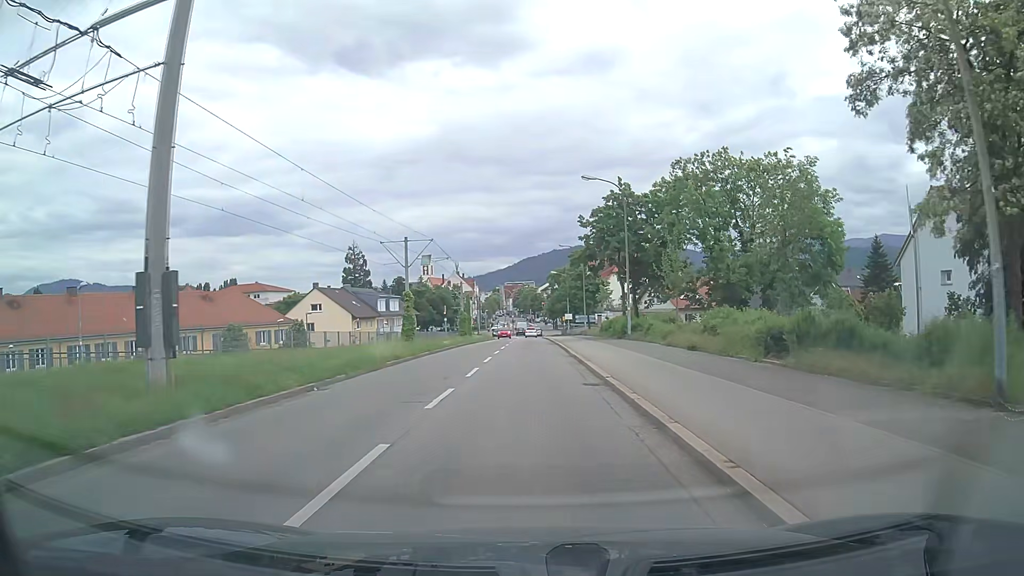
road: tertiary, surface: asphalt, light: Day
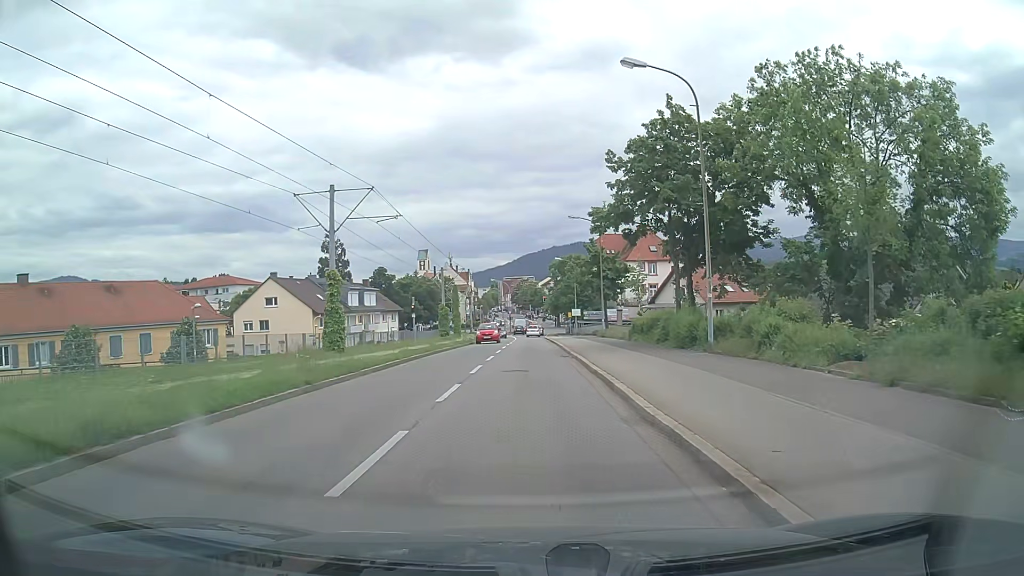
(0.0, +17.0) m; +1°
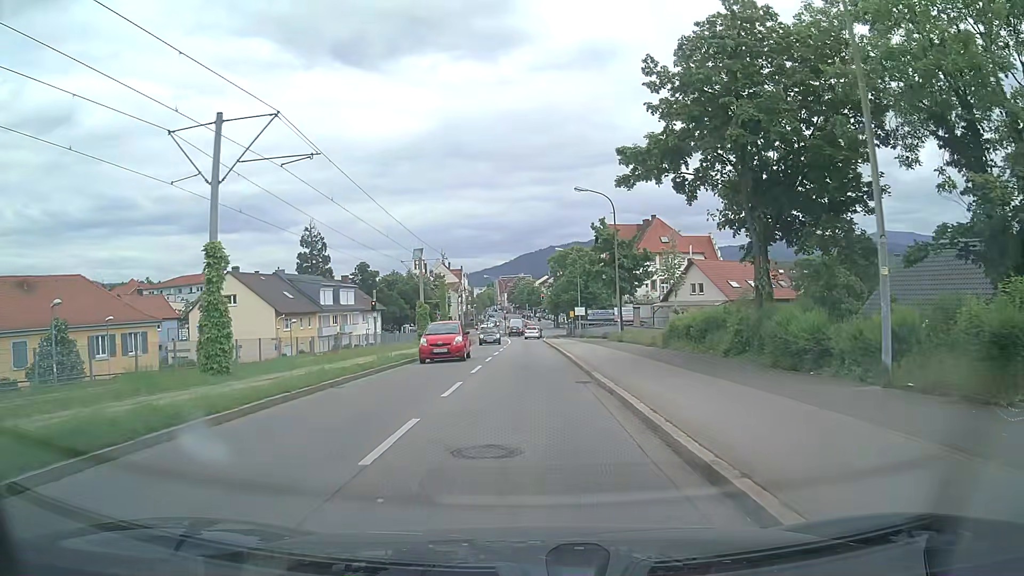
(-0.1, +10.8) m; 0°
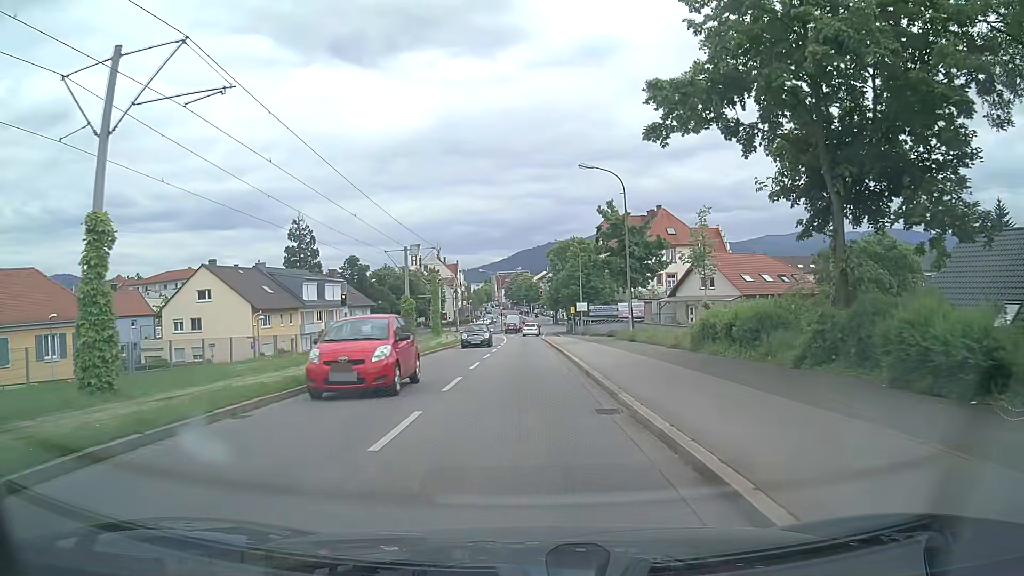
(-0.1, +5.4) m; 0°
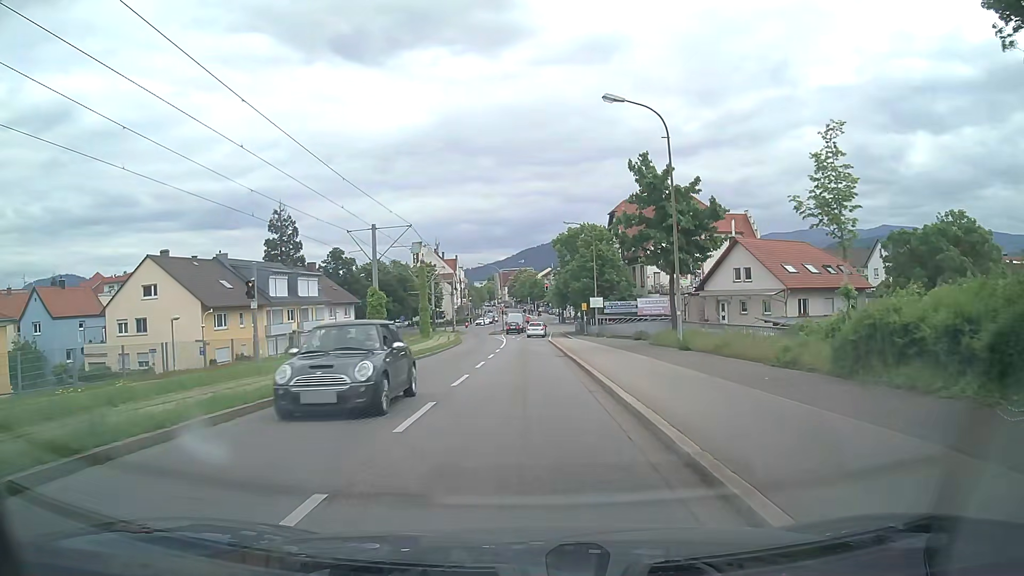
(-0.1, +10.8) m; -1°
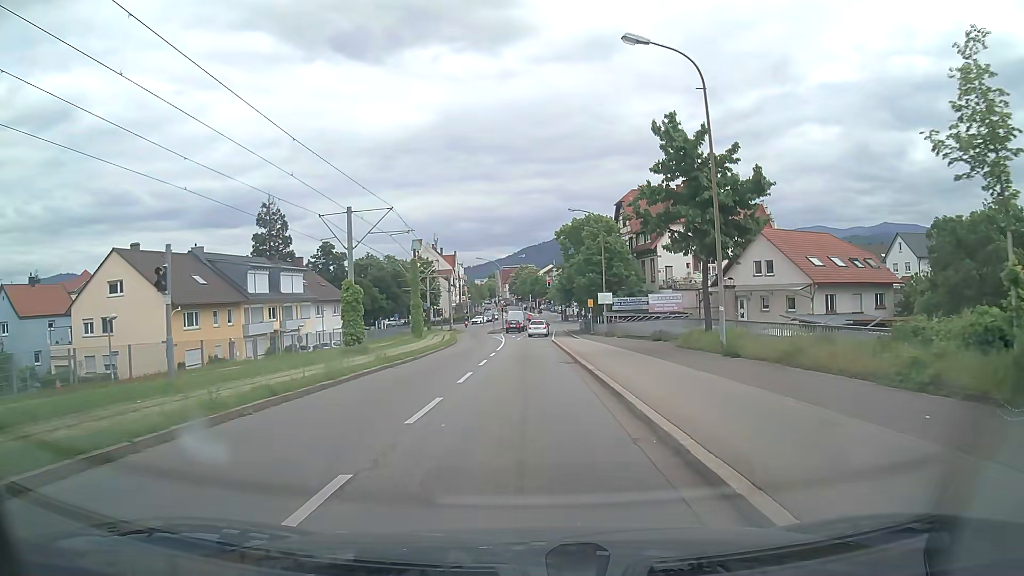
(0.0, +5.3) m; 0°
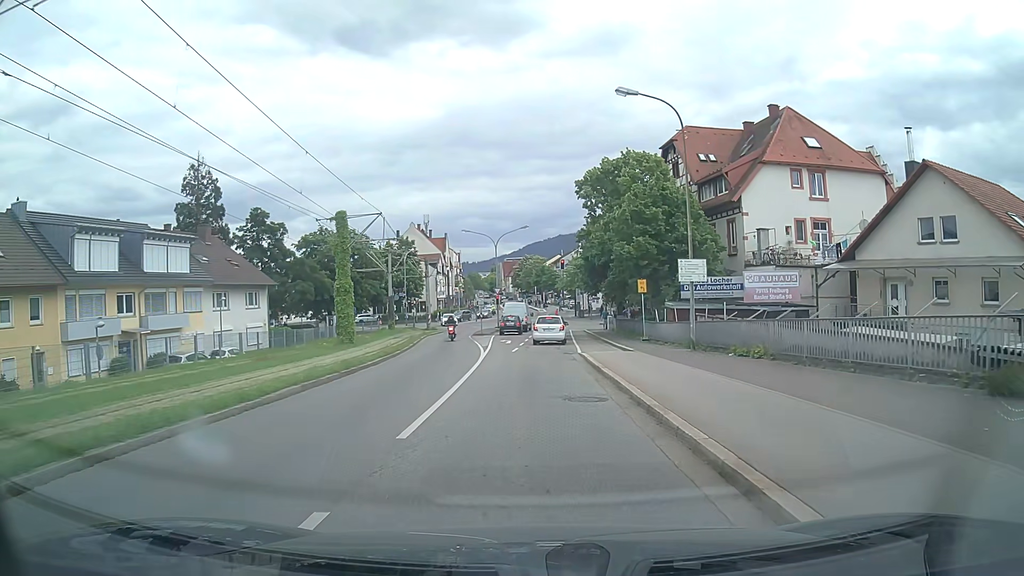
(0.0, +25.0) m; 0°
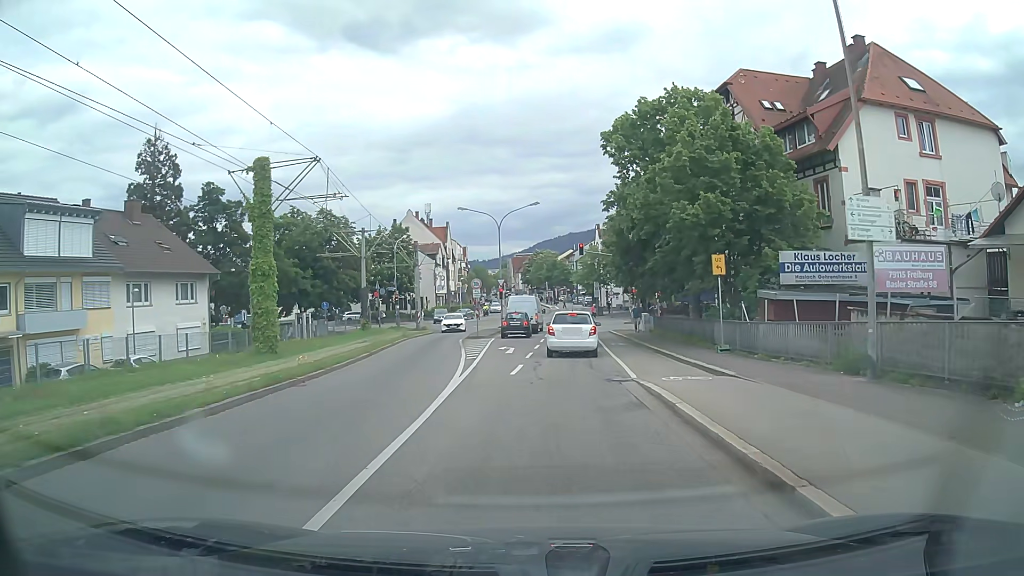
(0.0, +12.2) m; -2°
